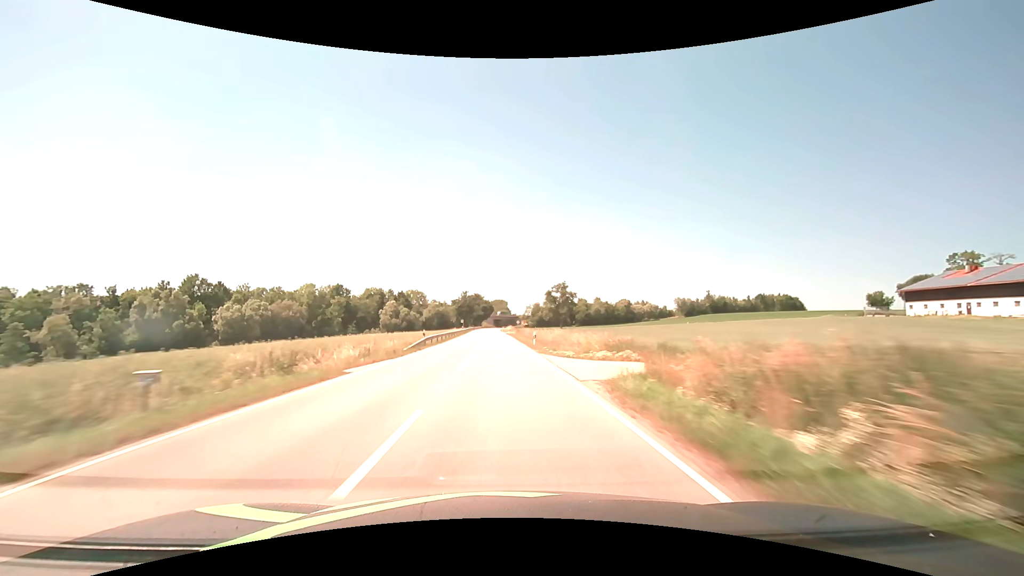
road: secondary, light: Day
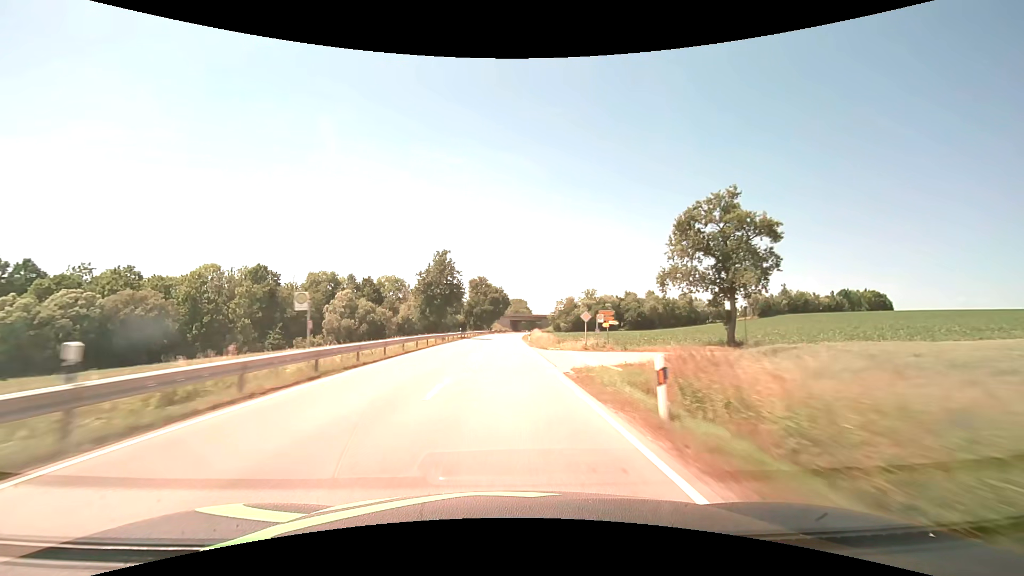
(-1.7, +78.8) m; -2°
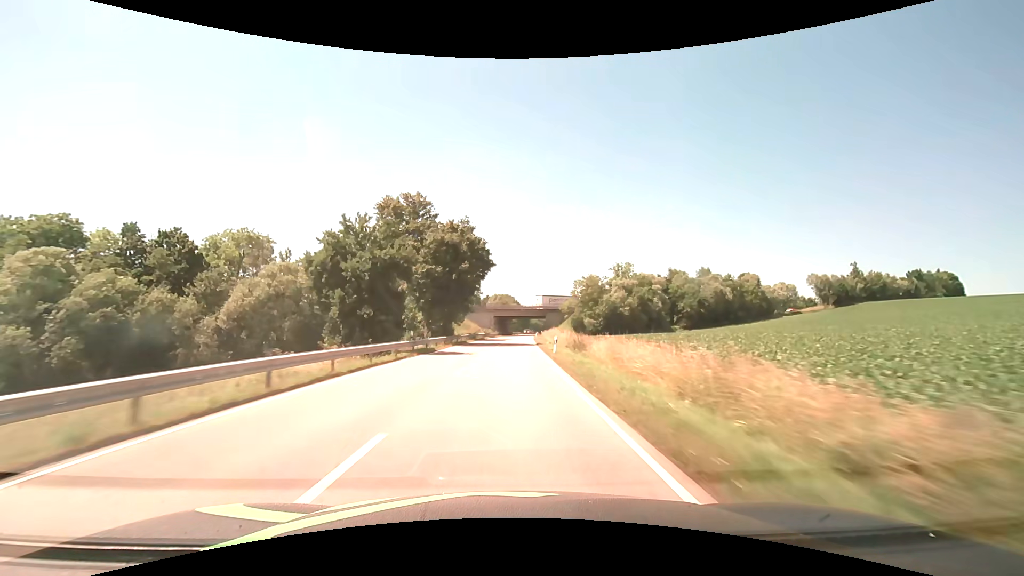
(+0.5, +78.9) m; +2°
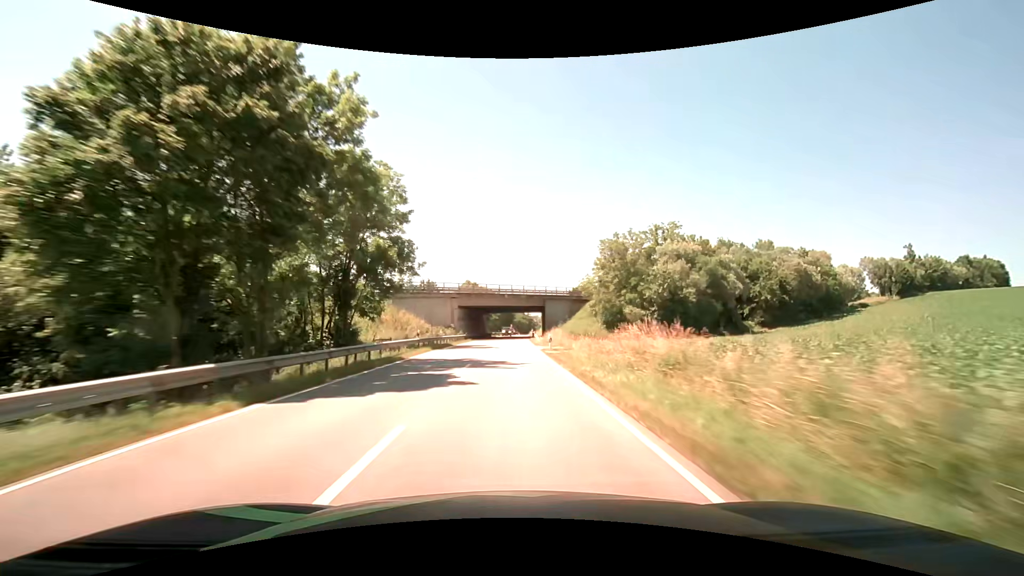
(+0.9, +47.3) m; +2°
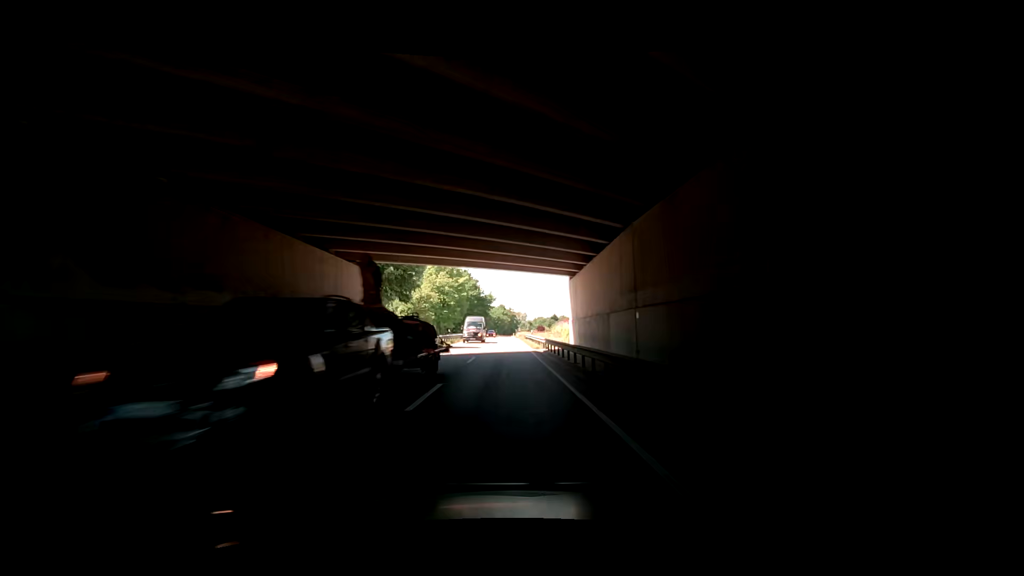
(+1.8, +78.5) m; +3°
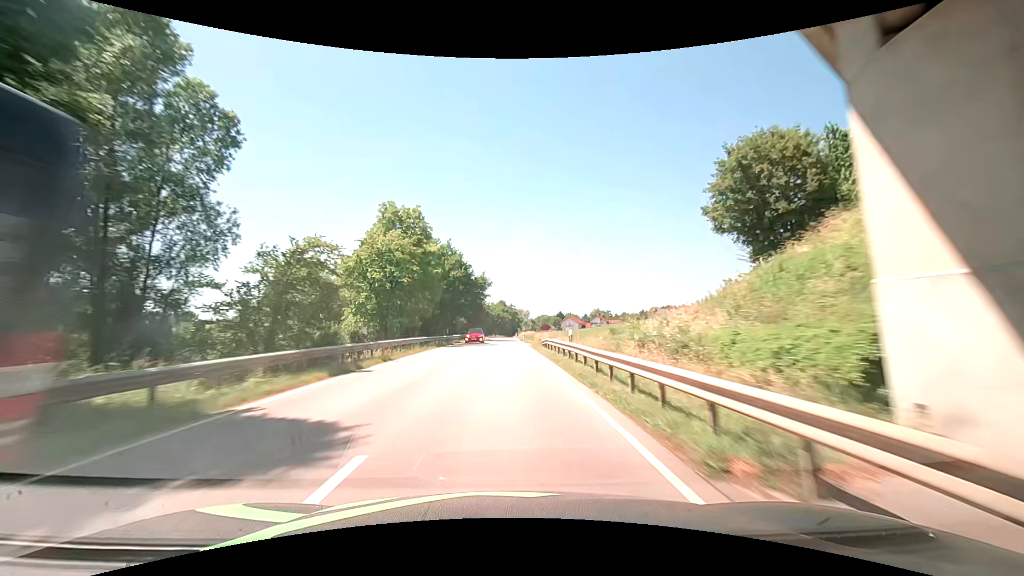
(+0.3, +30.8) m; 0°
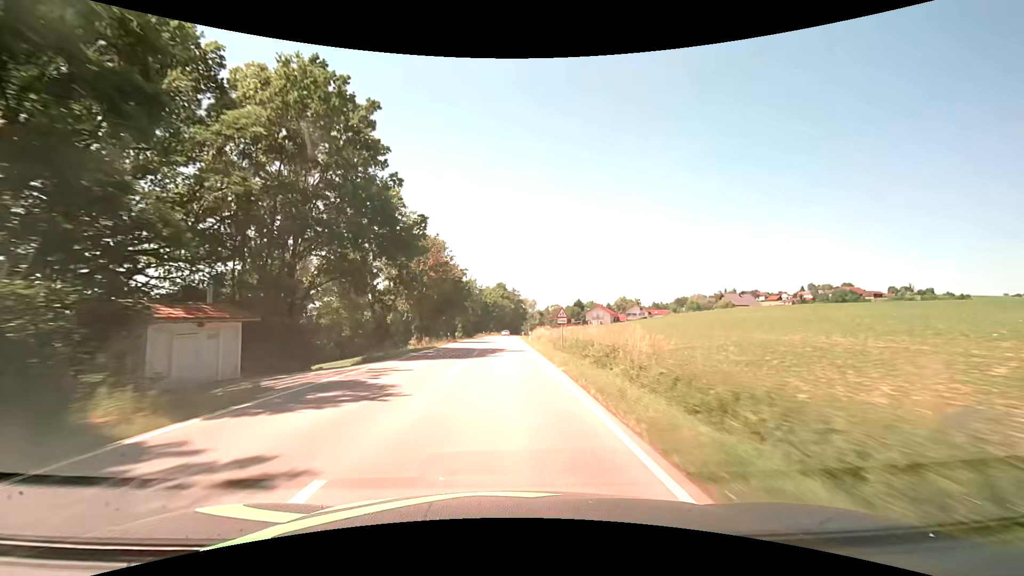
(-0.5, +72.5) m; -1°
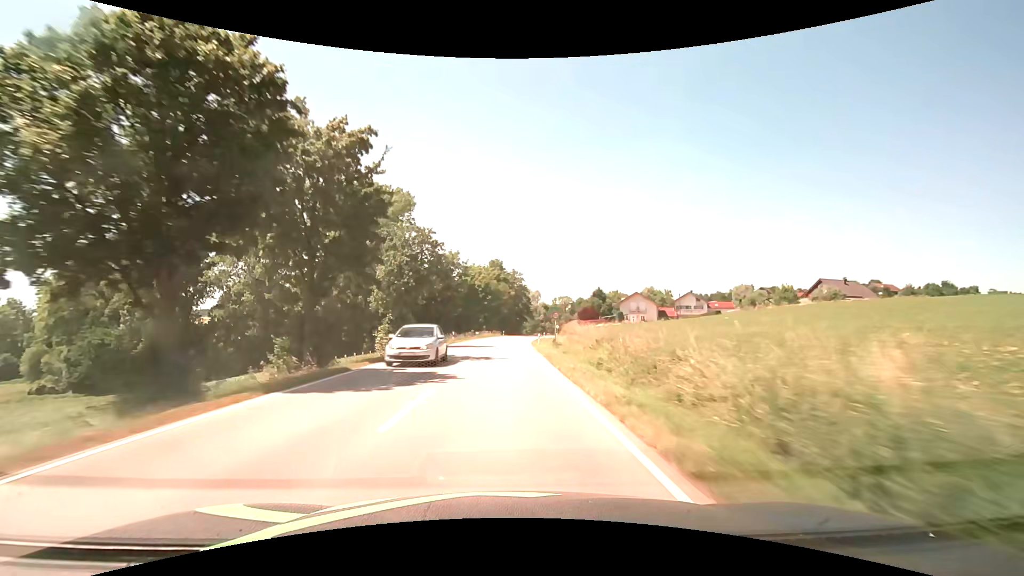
(-0.1, +53.6) m; 0°
(0, +10) (0, +20) (0, +30) (0, +40) (+1, +50) (+1, +60) (+2, +70) (+3, +80) (+4, +90) (+5, +100) m
